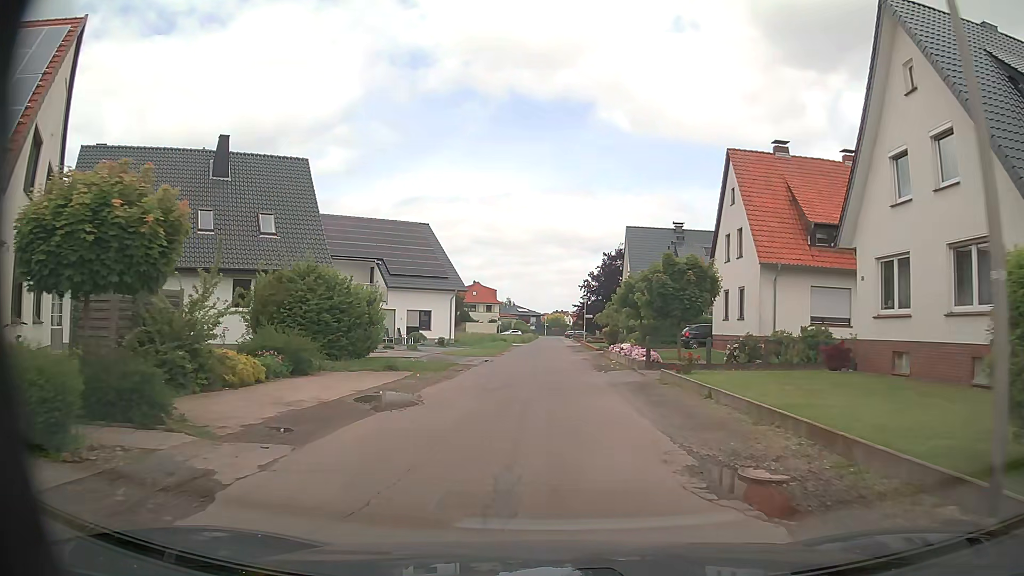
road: residential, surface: asphalt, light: Day
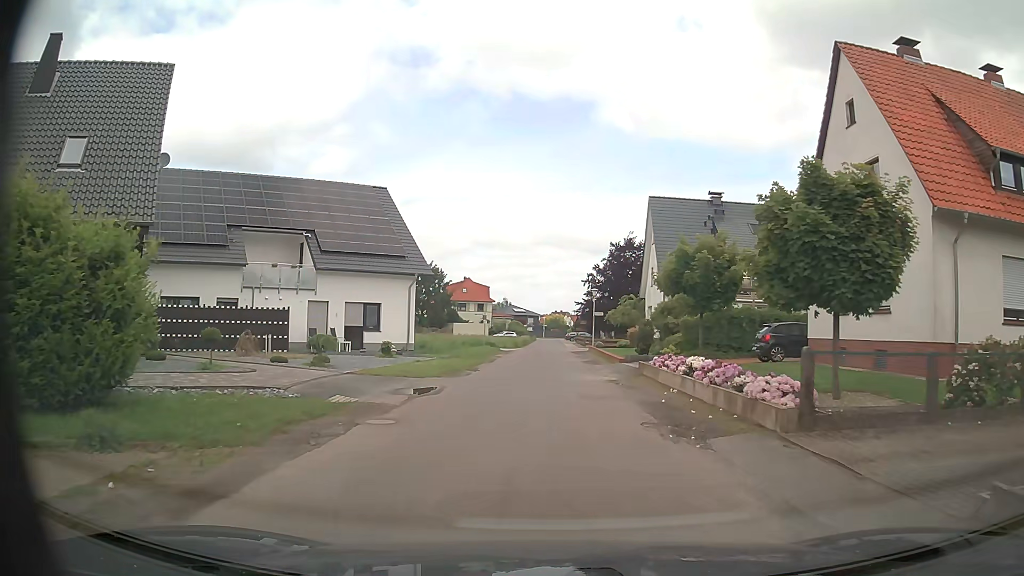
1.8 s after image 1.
(0.0, +14.2) m; 0°
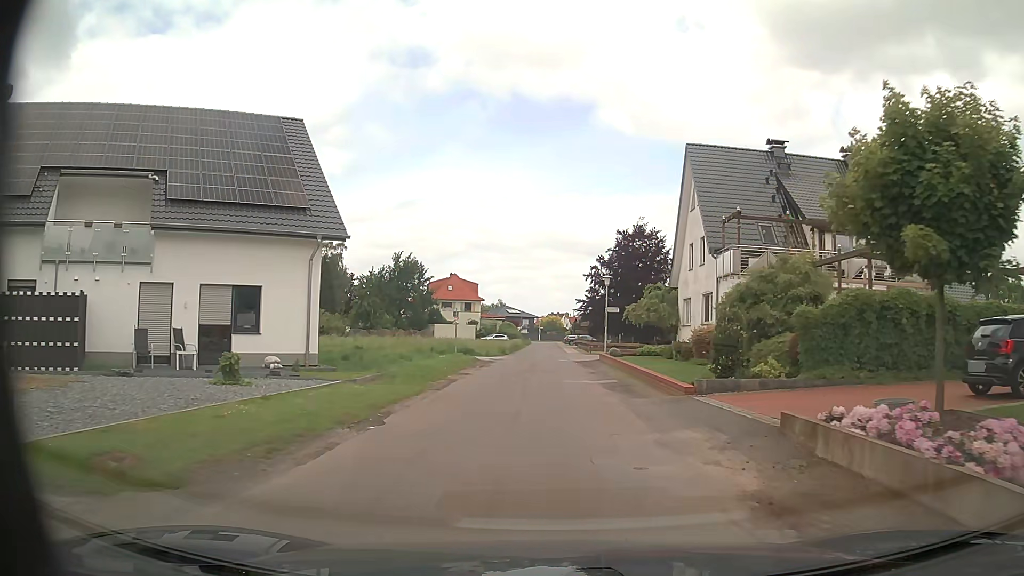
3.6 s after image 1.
(0.0, +14.1) m; +1°
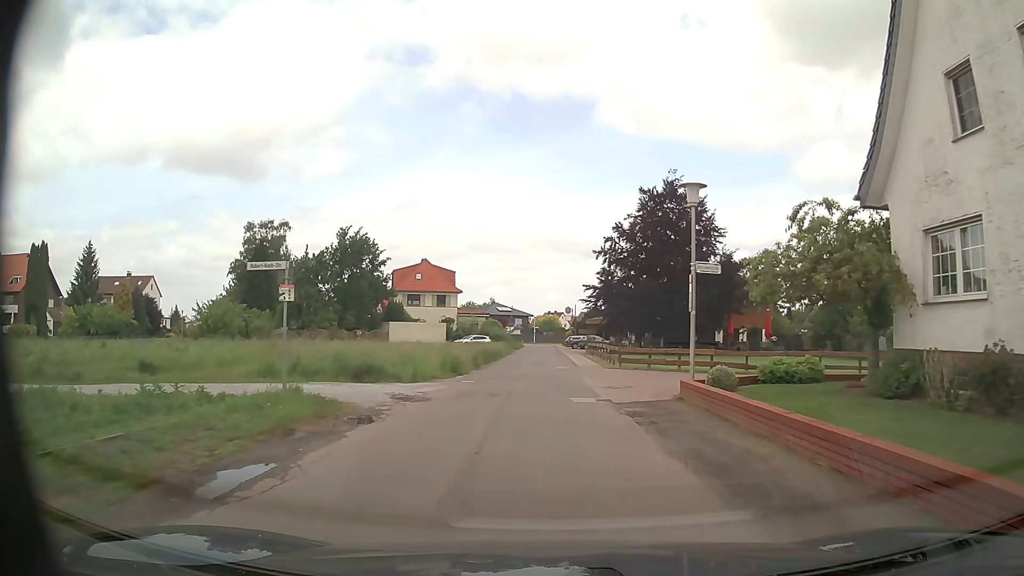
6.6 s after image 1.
(-0.2, +23.9) m; -1°
(0, +10) (0, +20) (0, +30) (0, +40) (0, +50) (0, +60) (0, +70) (0, +80) (0, +90) (+1, +100) m
